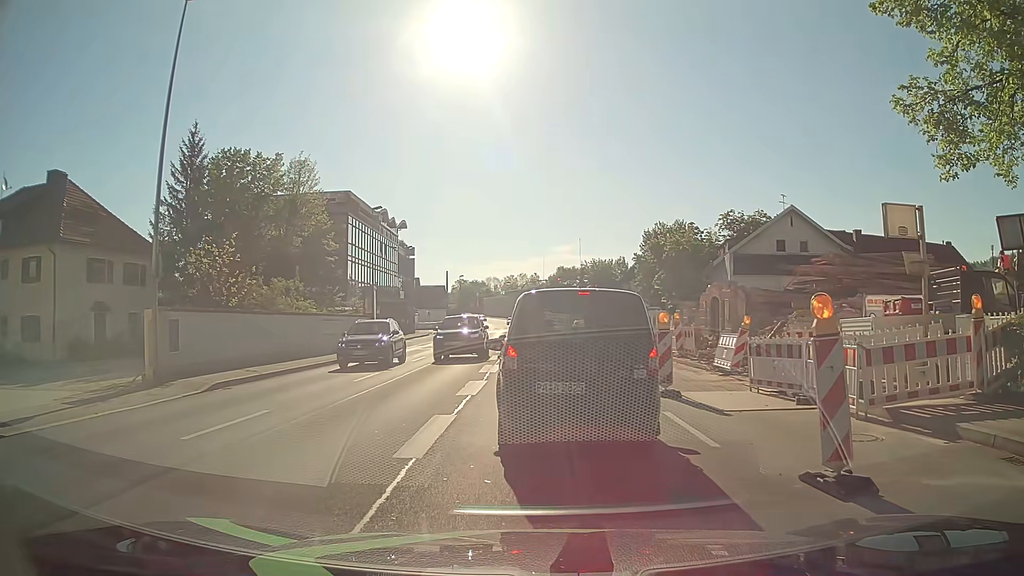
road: primary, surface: asphalt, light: Day
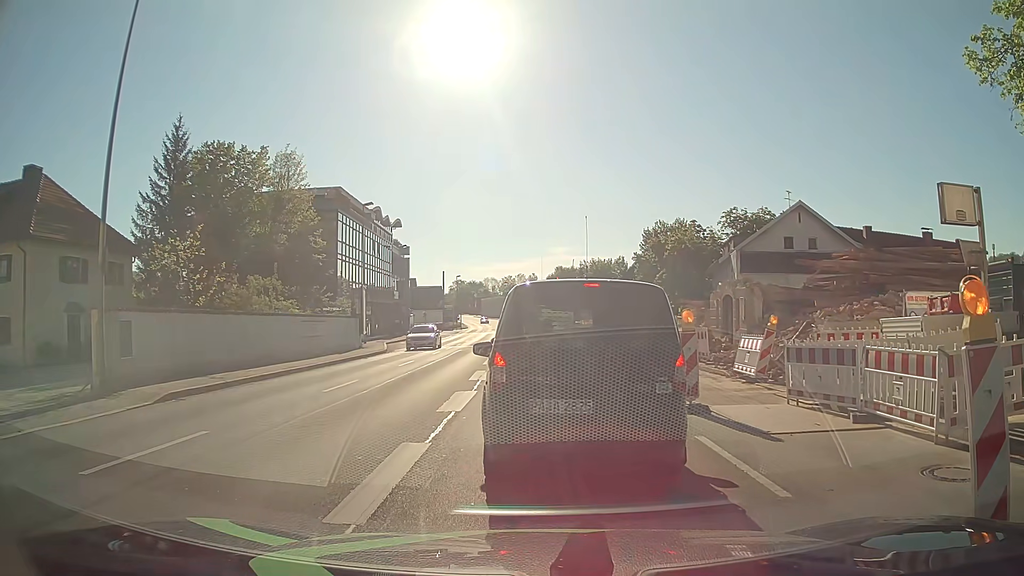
(-0.1, +2.2) m; -2°
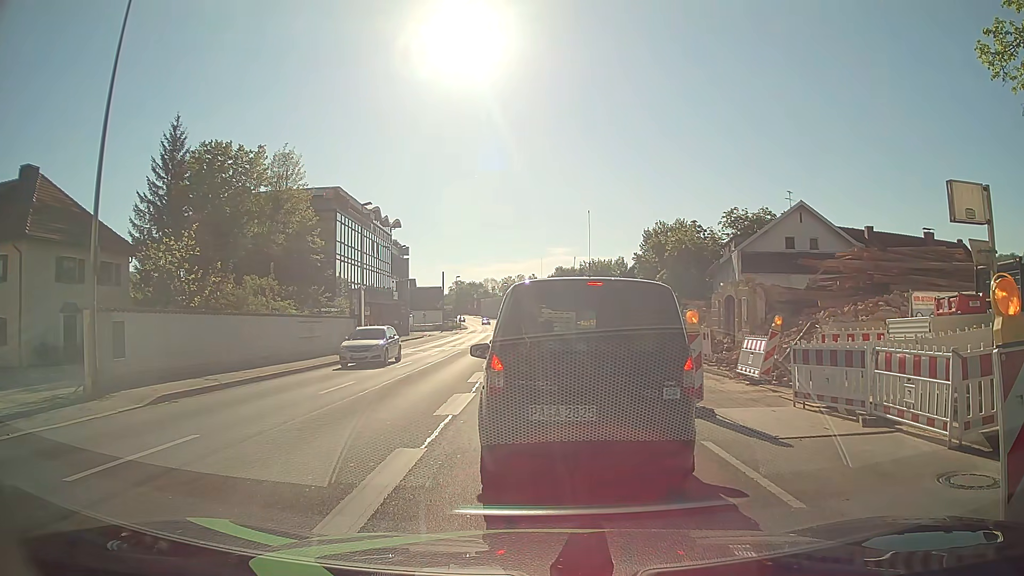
(0.0, +0.3) m; 0°
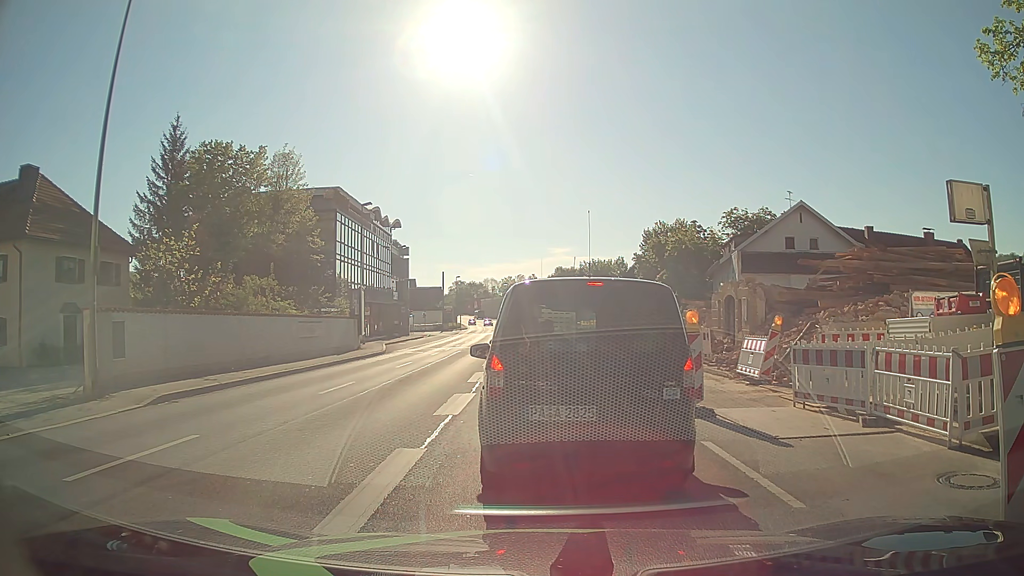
(0.0, +0.1) m; 0°
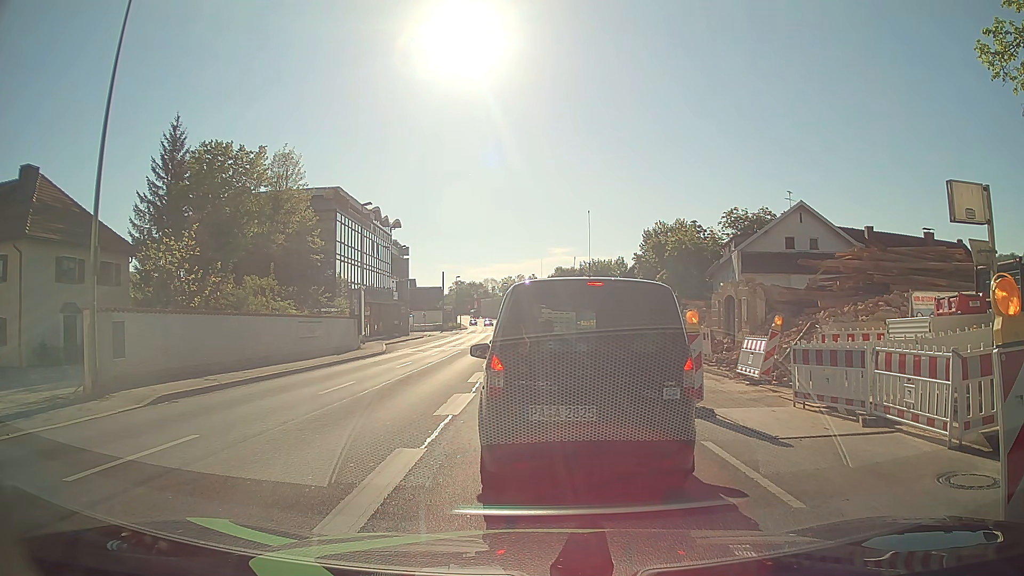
(0.0, 0.0) m; 0°
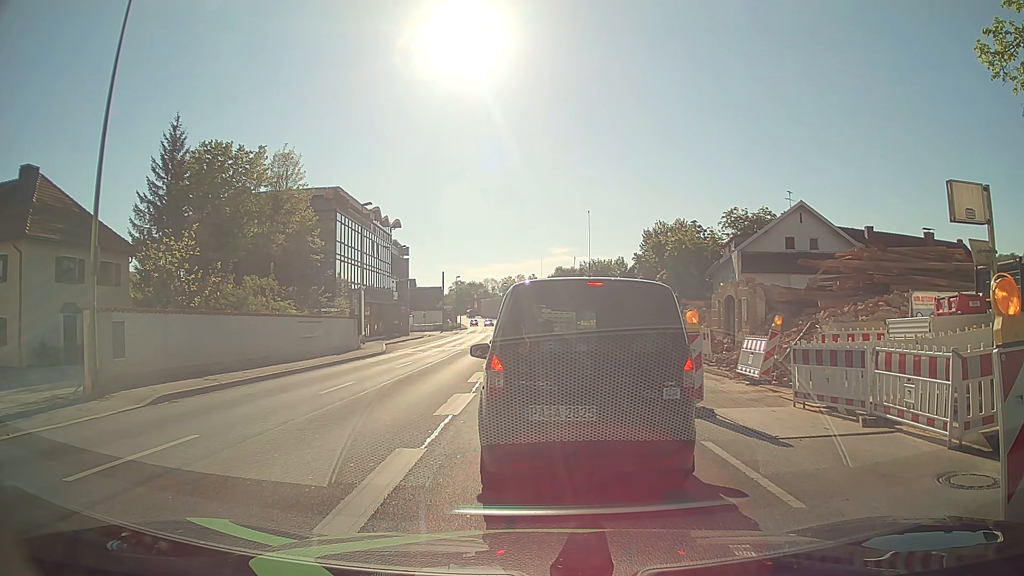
(0.0, 0.0) m; 0°
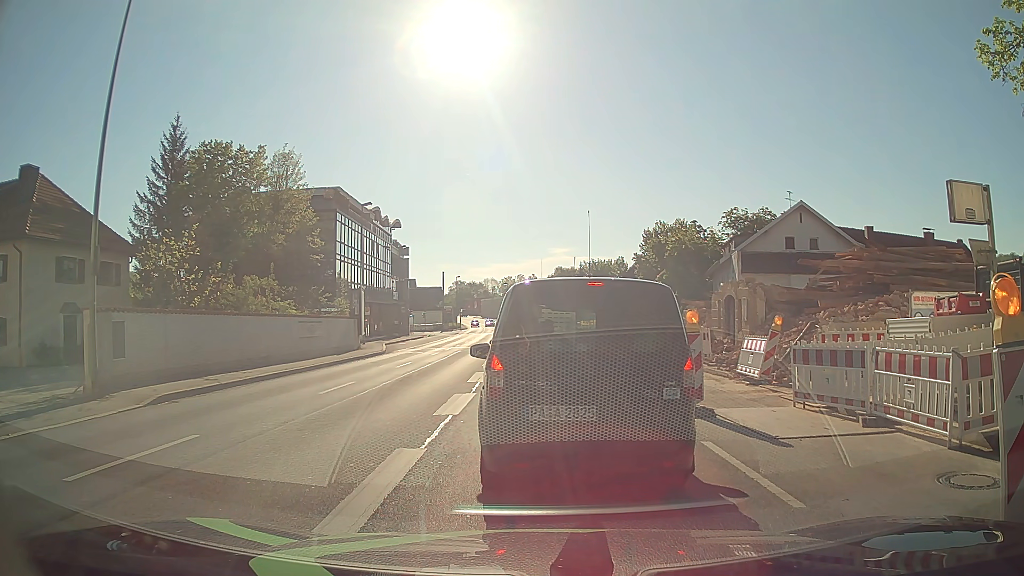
(0.0, 0.0) m; 0°
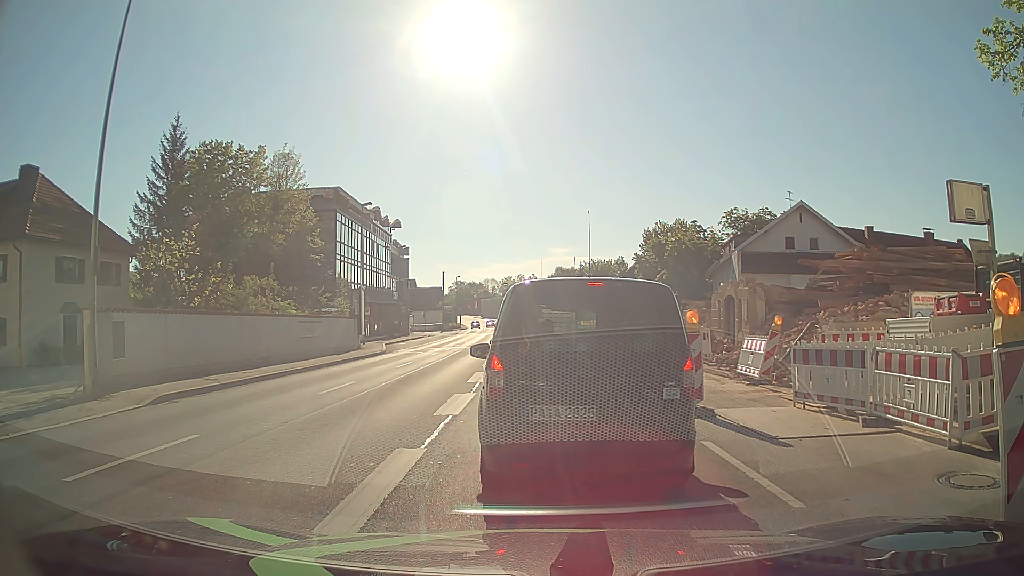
(0.0, 0.0) m; 0°
(0, +10) (0, +20) (0, +30) (0, +40) (0, +50) (+2, +60) (+3, +70) (+3, +80) (+3, +90) (+2, +100) m
